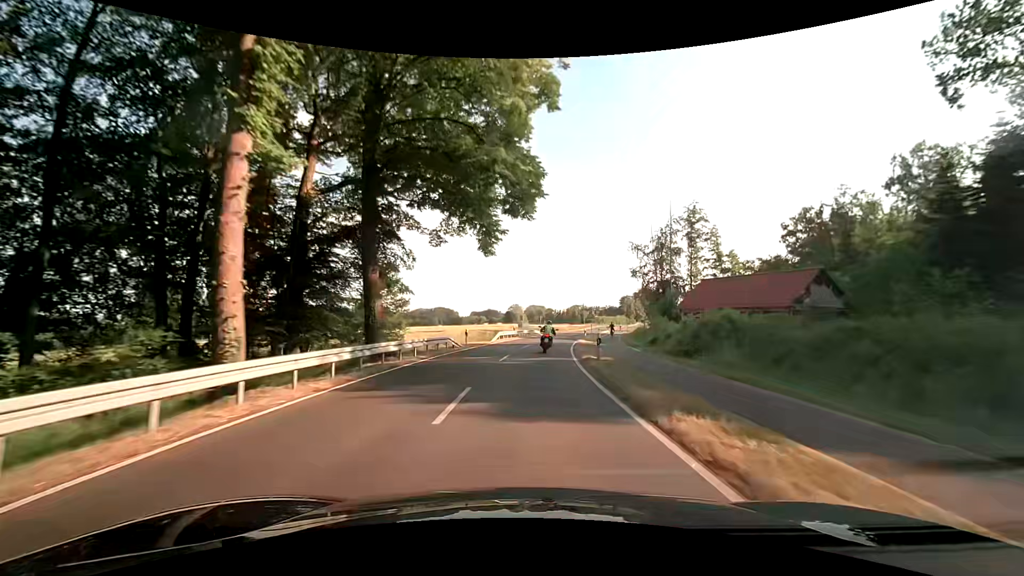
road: tertiary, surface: asphalt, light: Day
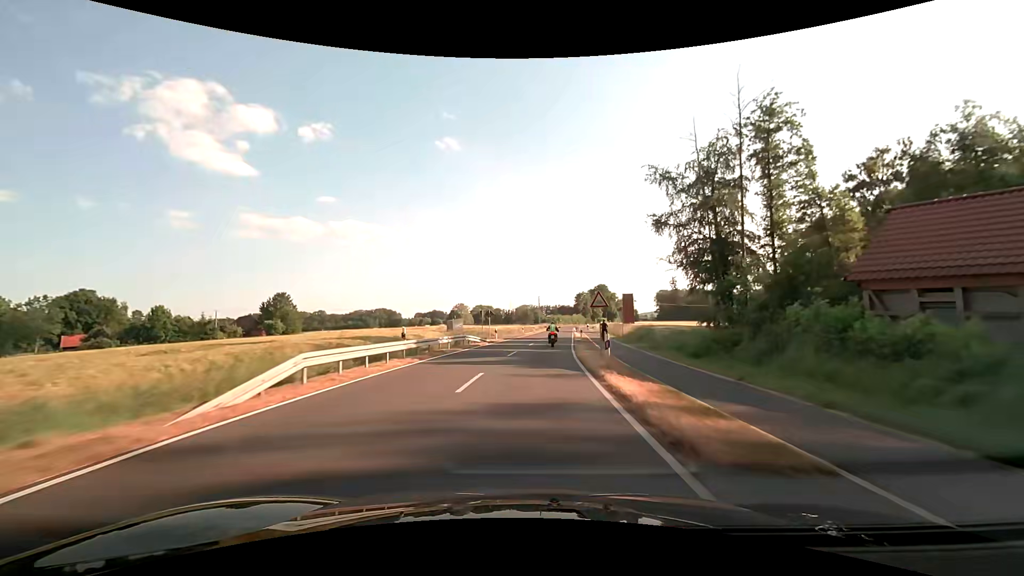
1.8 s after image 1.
(+1.6, +32.8) m; +6°
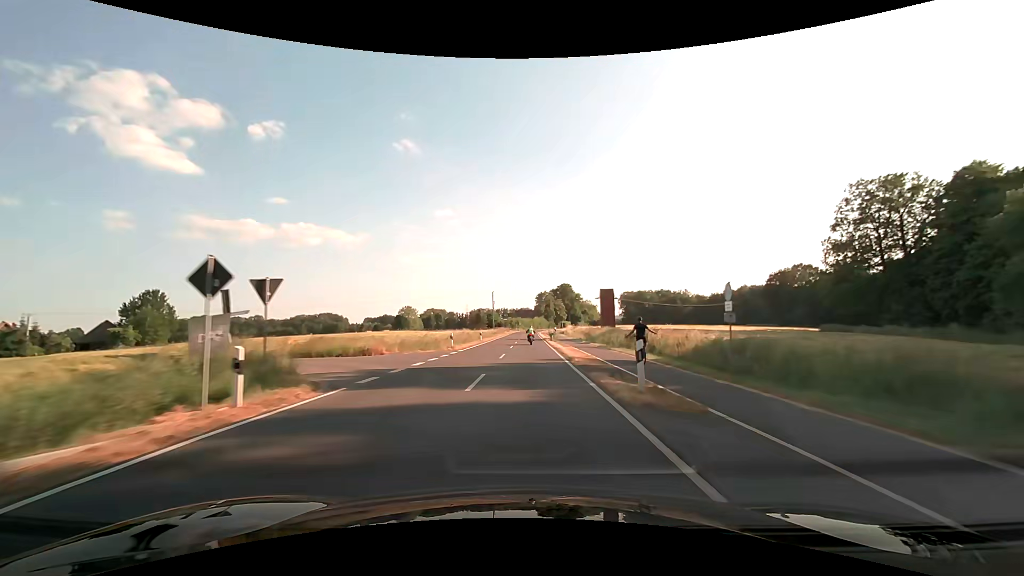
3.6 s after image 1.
(+1.8, +35.3) m; +5°
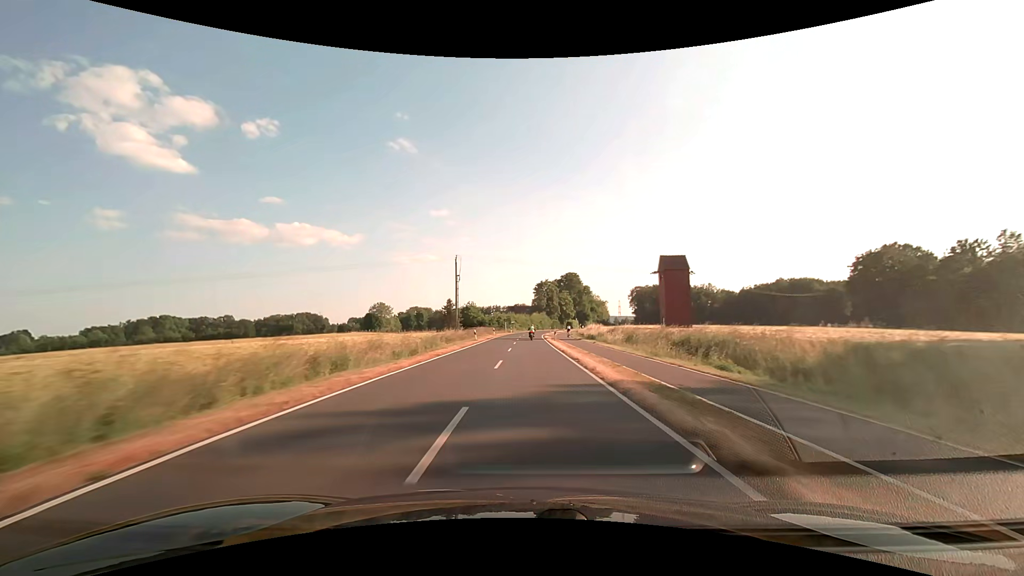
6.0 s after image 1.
(+0.6, +54.9) m; +1°
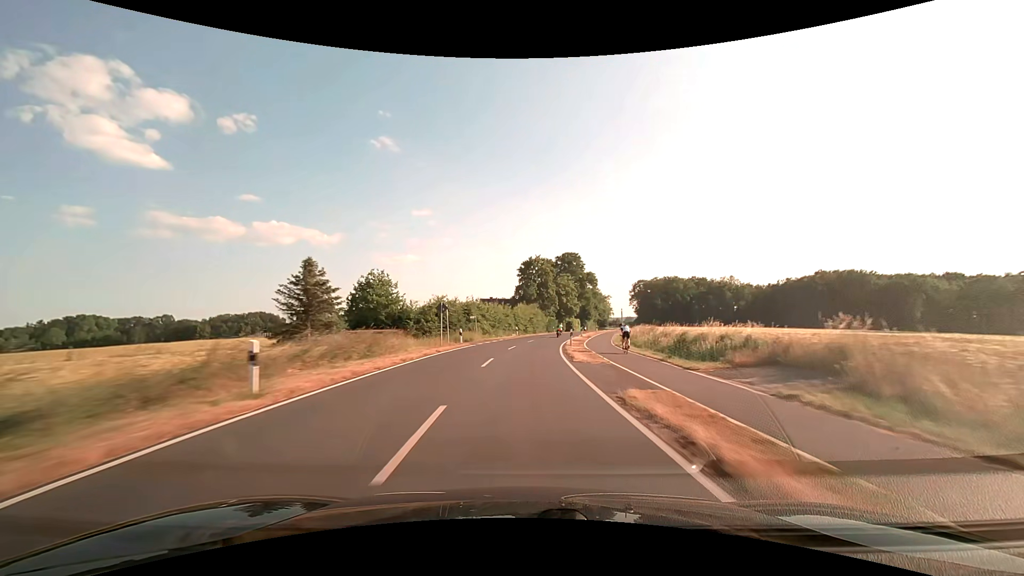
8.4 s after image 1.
(+0.5, +60.2) m; +2°
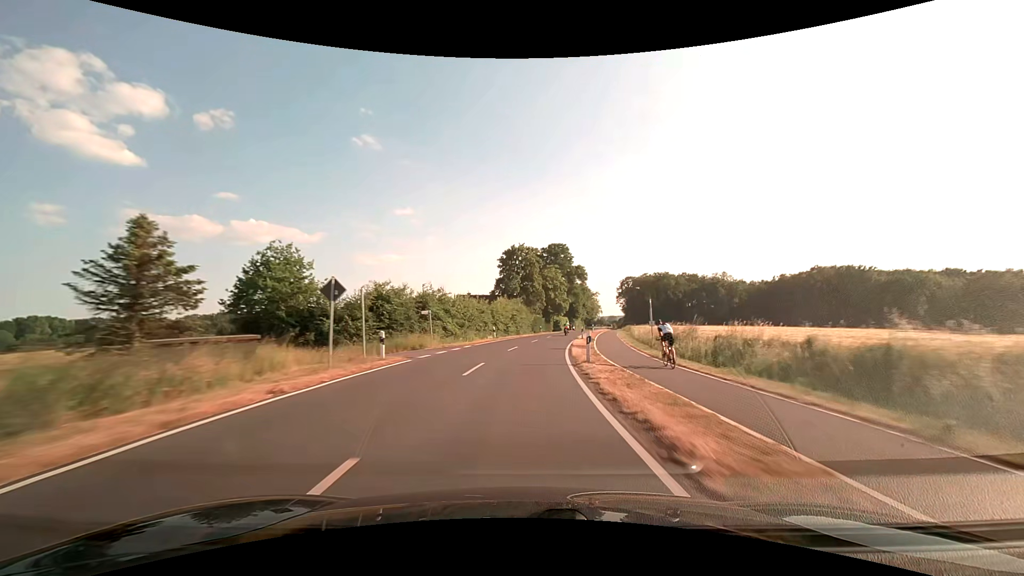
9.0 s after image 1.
(+0.3, +15.4) m; +2°
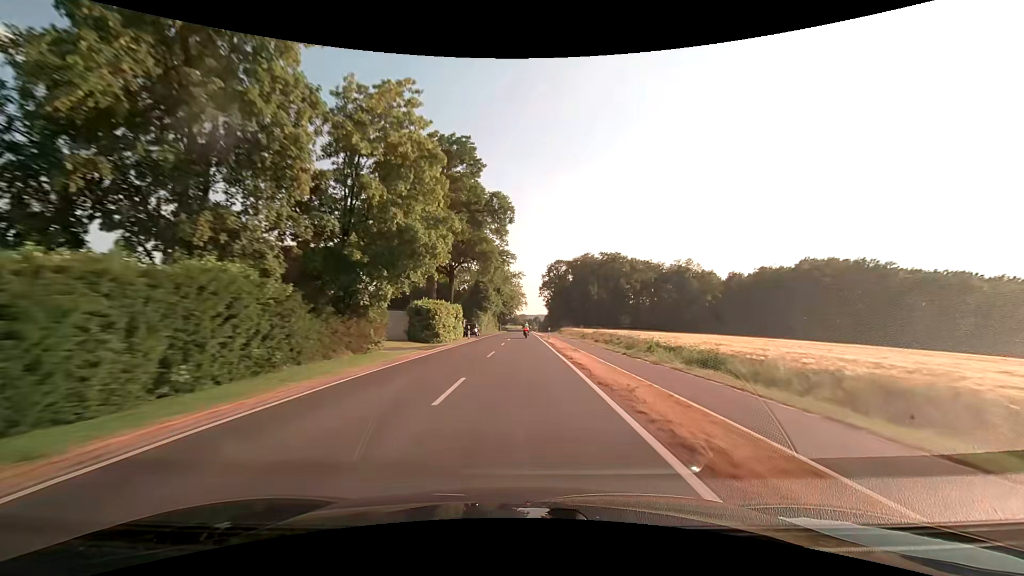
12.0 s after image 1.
(+8.4, +76.0) m; +10°
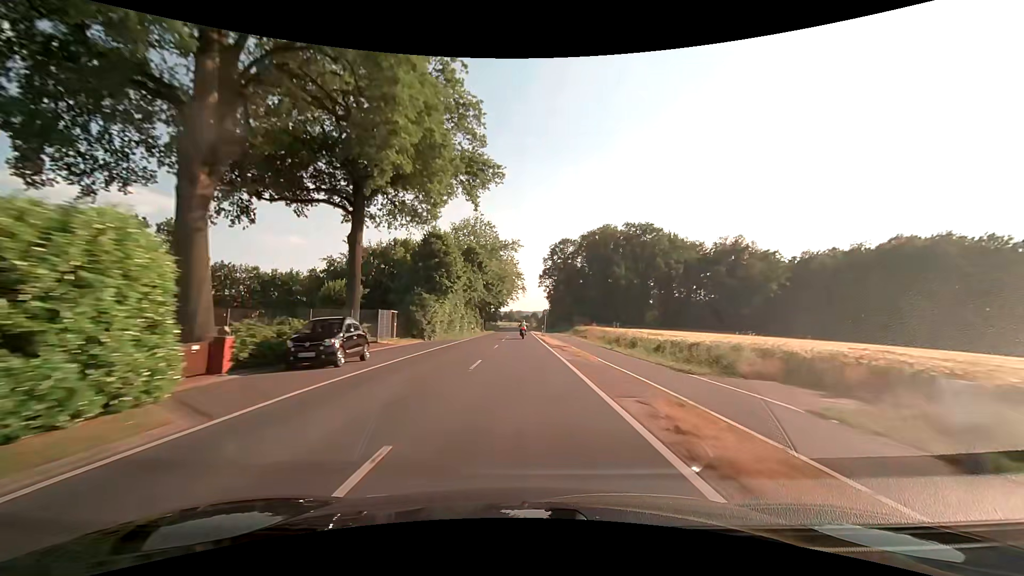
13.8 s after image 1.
(+0.2, +42.5) m; +1°
(0, +10) (0, +20) (0, +30) (0, +40) (0, +50) (0, +60) (0, +70) (0, +80) (0, +90) (0, +100) m
